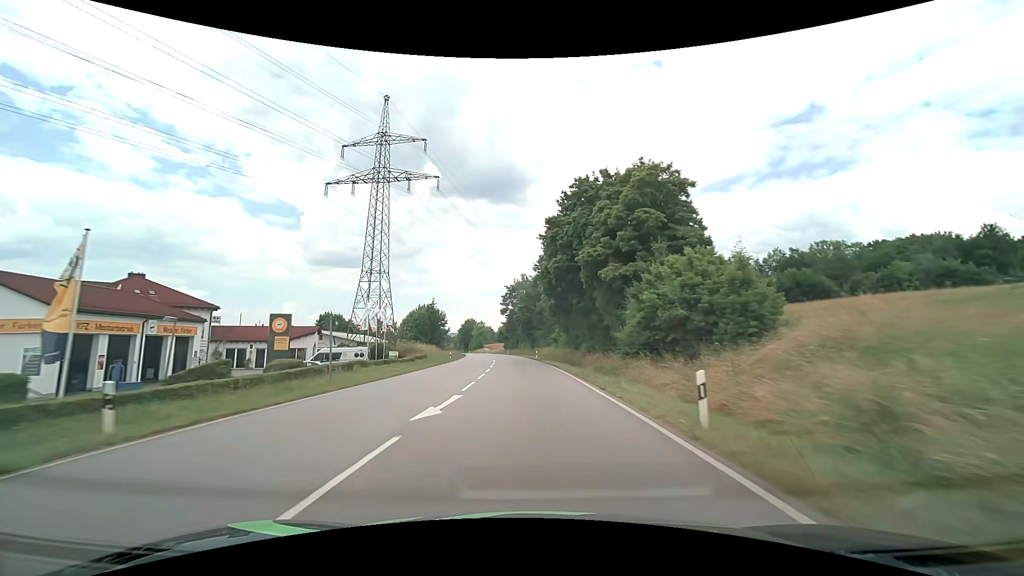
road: primary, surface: asphalt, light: Day
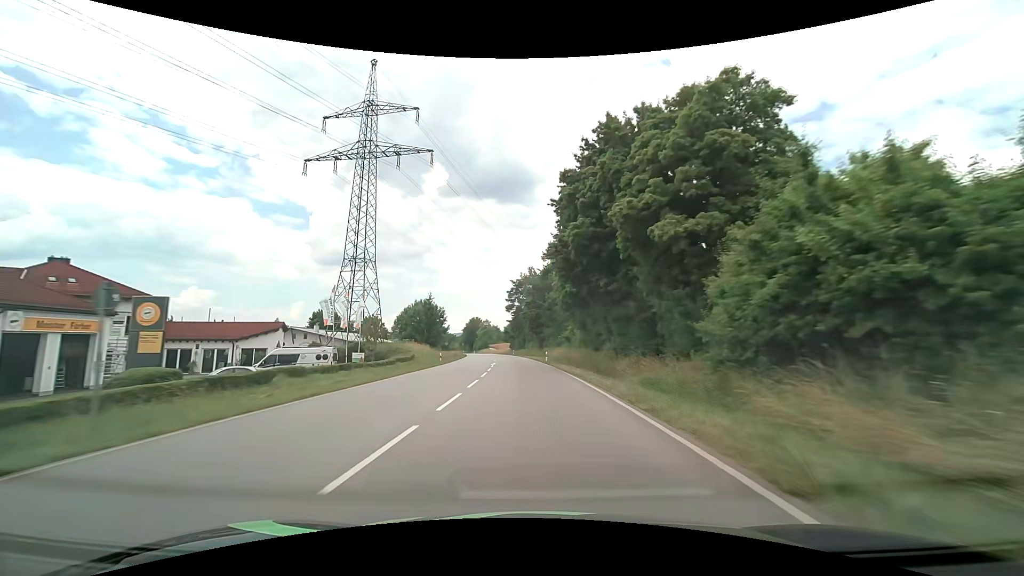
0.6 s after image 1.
(-0.1, +10.8) m; -1°
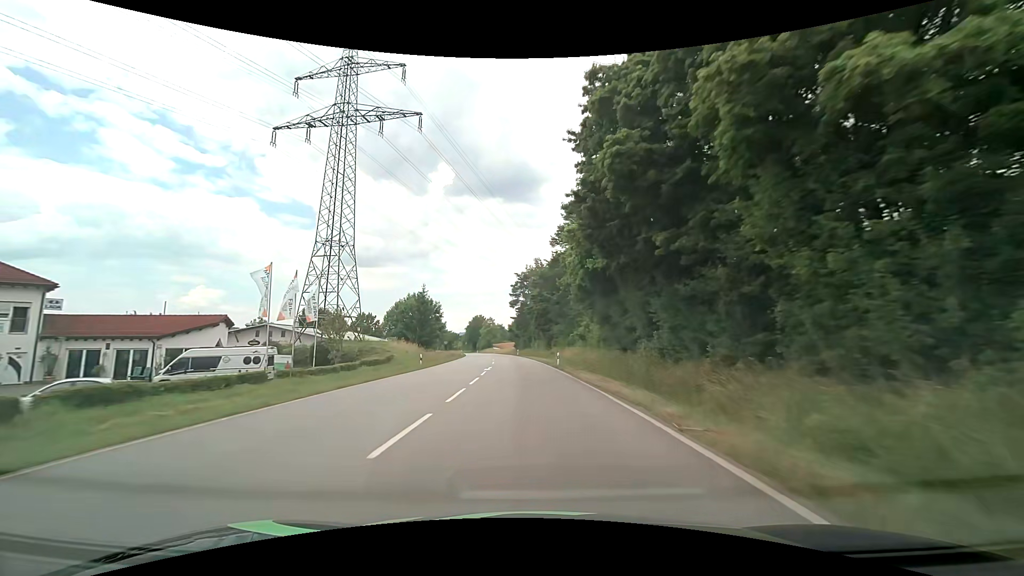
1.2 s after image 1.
(0.0, +10.8) m; -1°
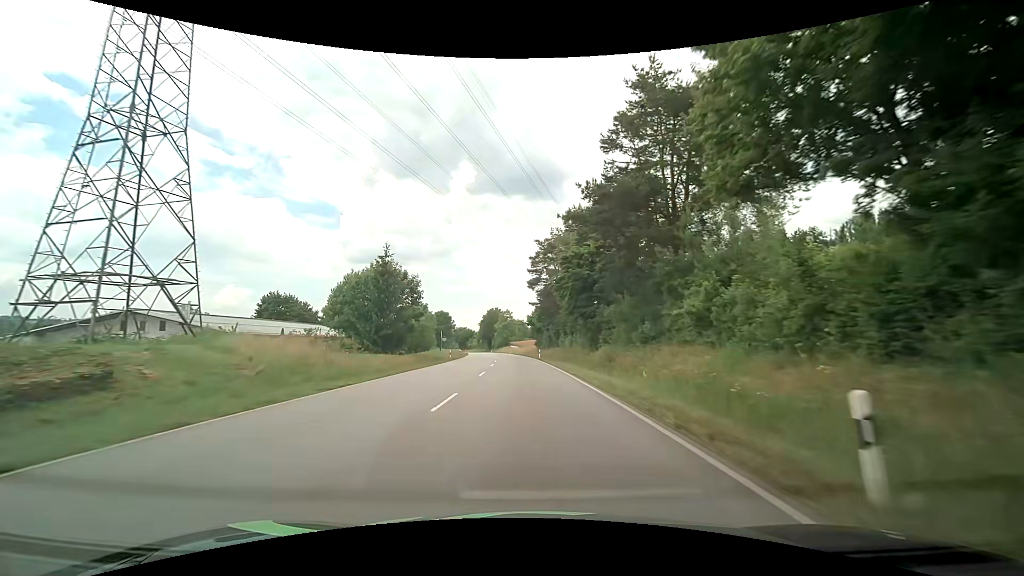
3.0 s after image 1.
(-0.6, +32.4) m; -2°
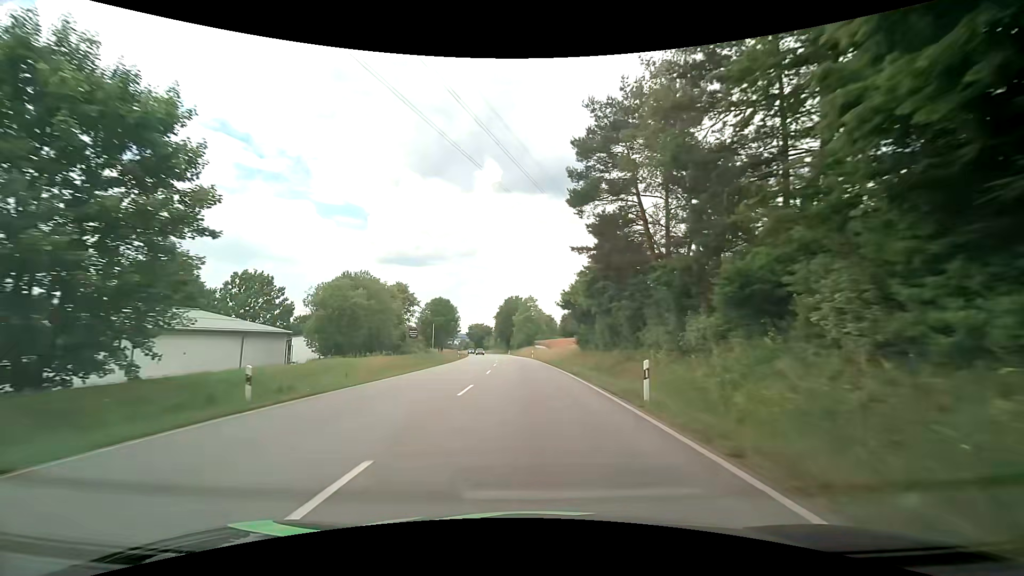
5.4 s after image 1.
(-1.1, +43.2) m; -3°
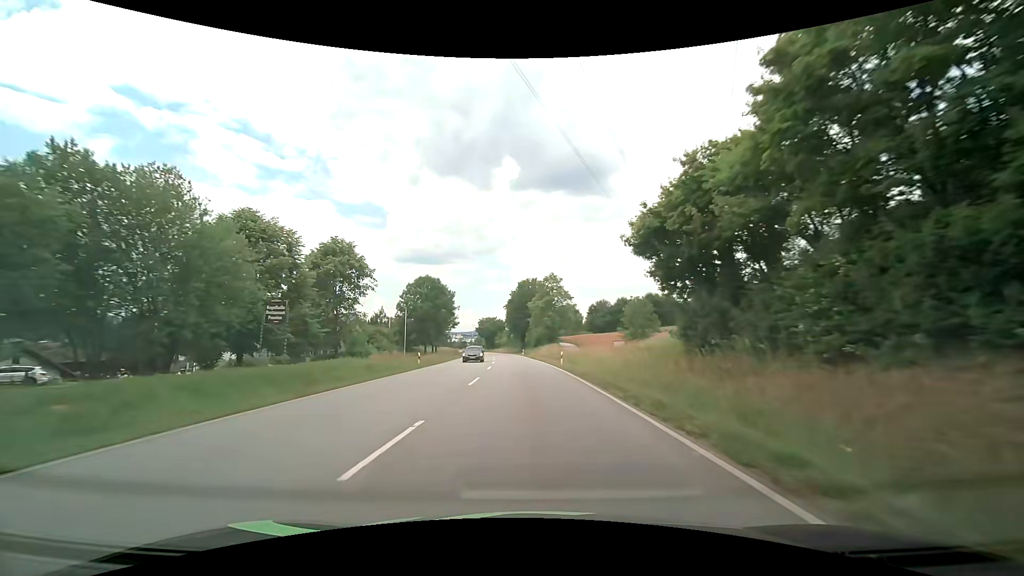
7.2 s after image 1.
(-0.5, +32.4) m; -2°
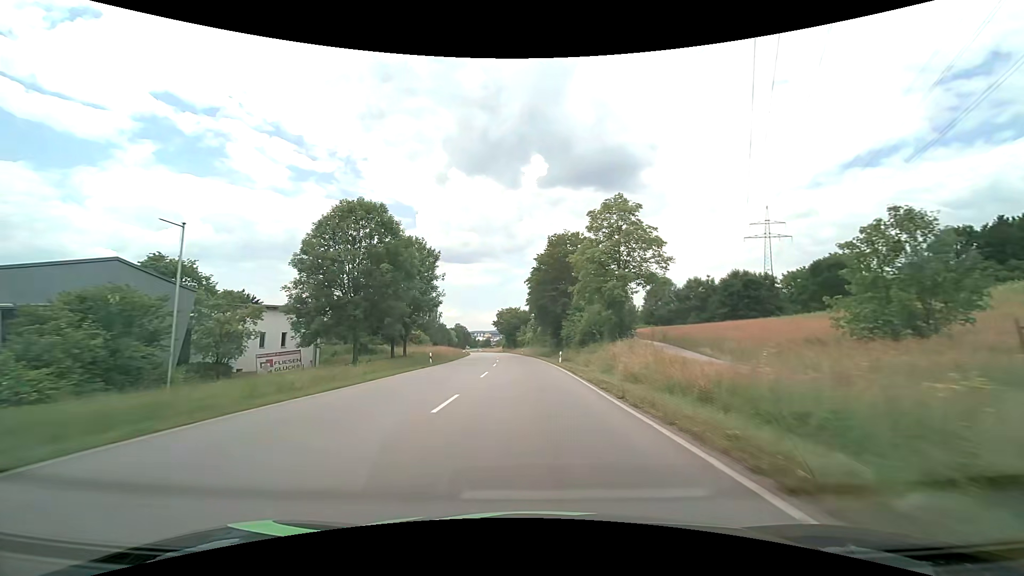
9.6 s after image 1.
(-1.3, +43.2) m; -3°
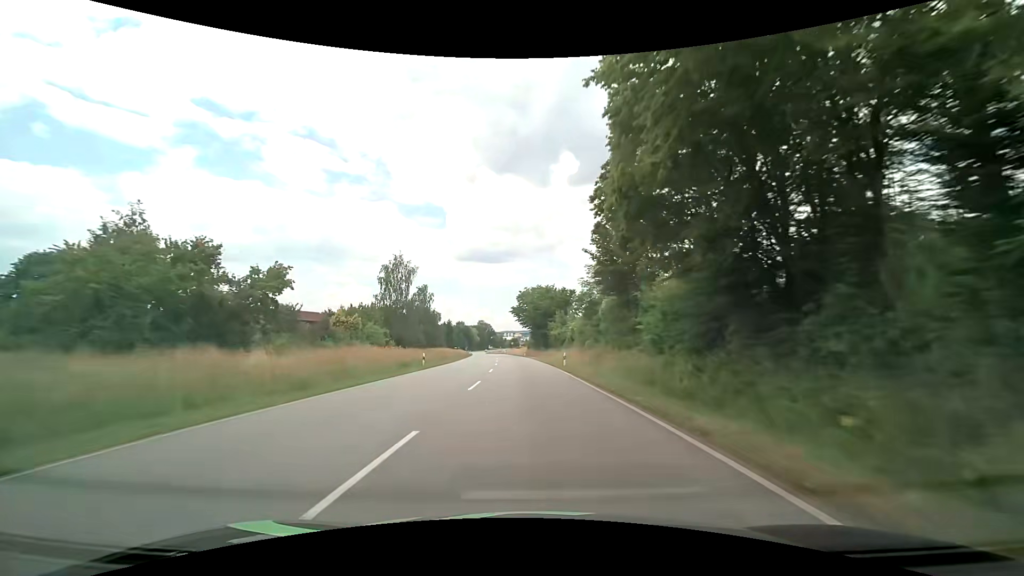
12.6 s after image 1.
(-1.7, +54.0) m; -3°
(0, +10) (0, +20) (-1, +30) (-1, +40) (-2, +50) (-2, +60) (-3, +70) (-4, +80) (-5, +90) (-6, +100) m
